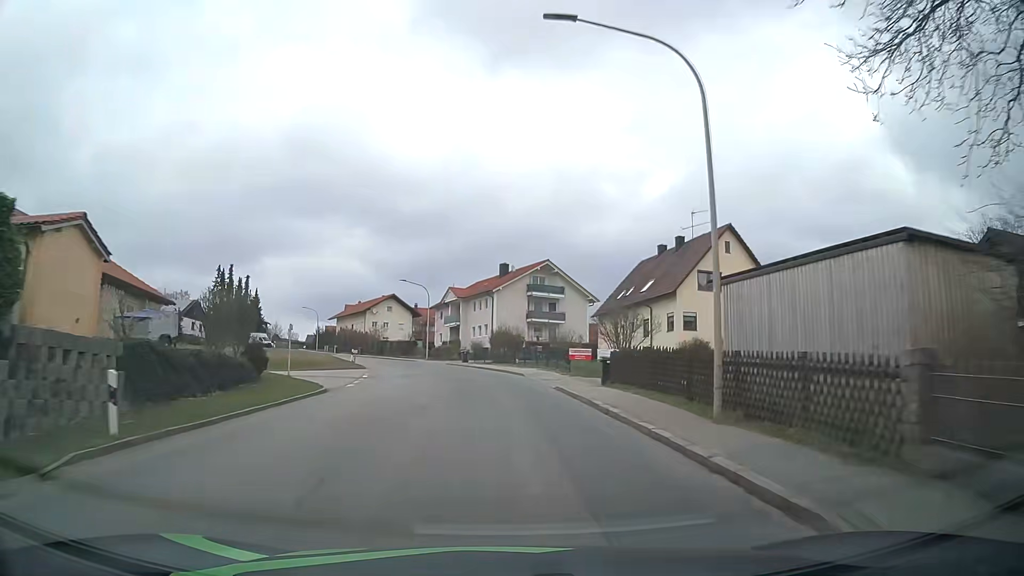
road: tertiary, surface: asphalt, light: Day
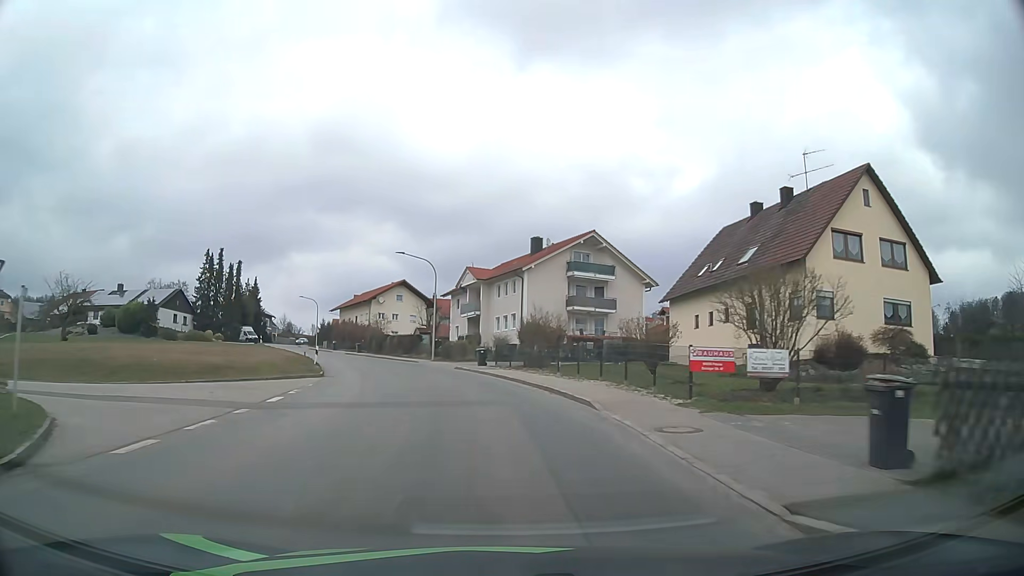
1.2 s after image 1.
(-0.4, +16.6) m; -3°
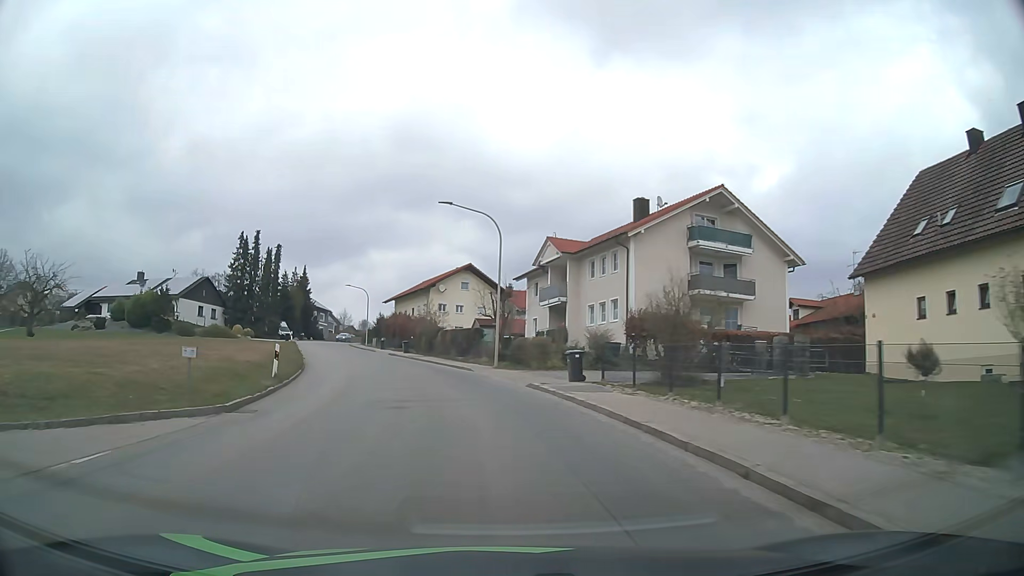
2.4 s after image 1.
(-0.9, +16.2) m; -7°
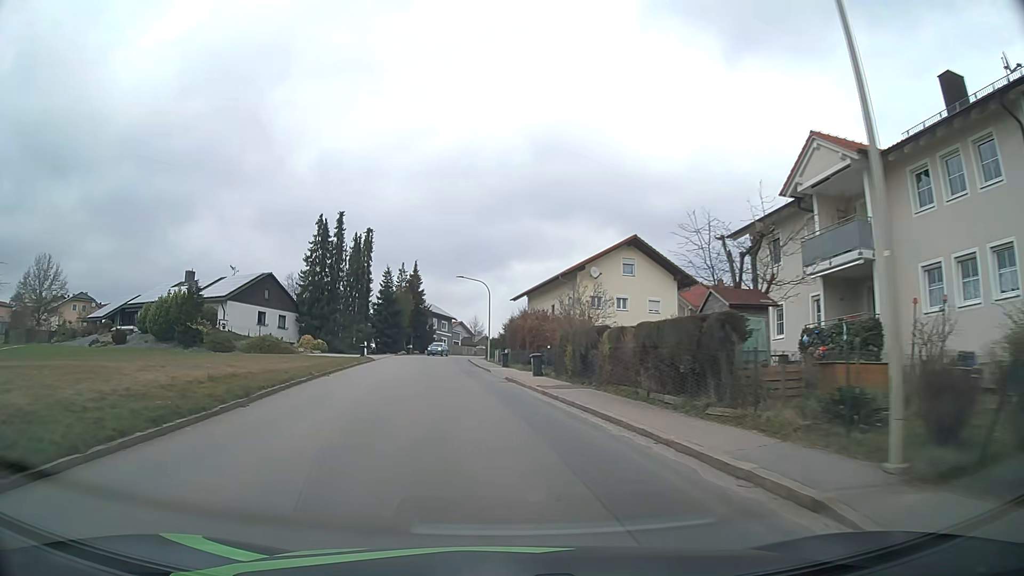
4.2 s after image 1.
(-2.7, +23.6) m; -13°
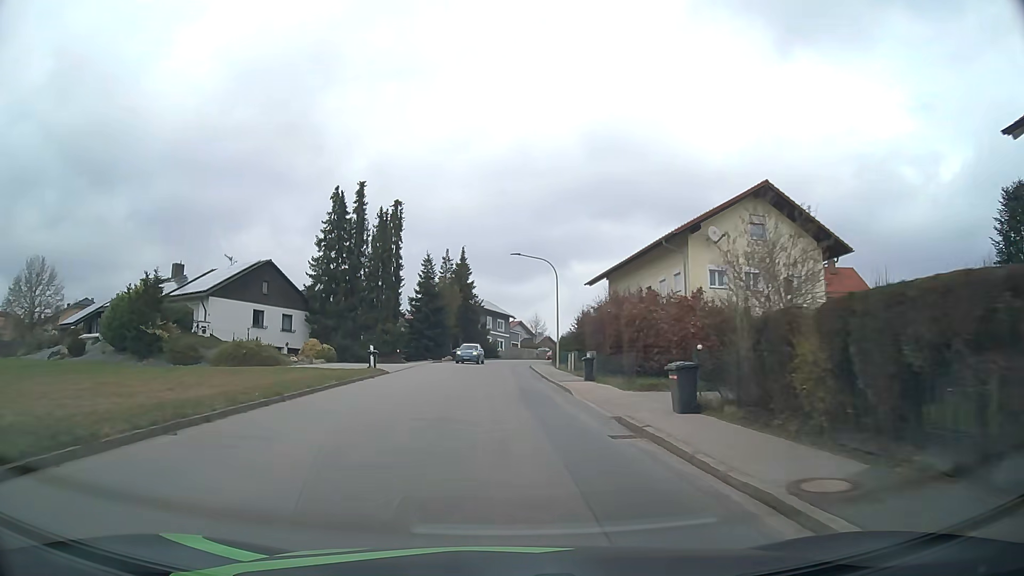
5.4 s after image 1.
(-0.8, +15.7) m; -5°
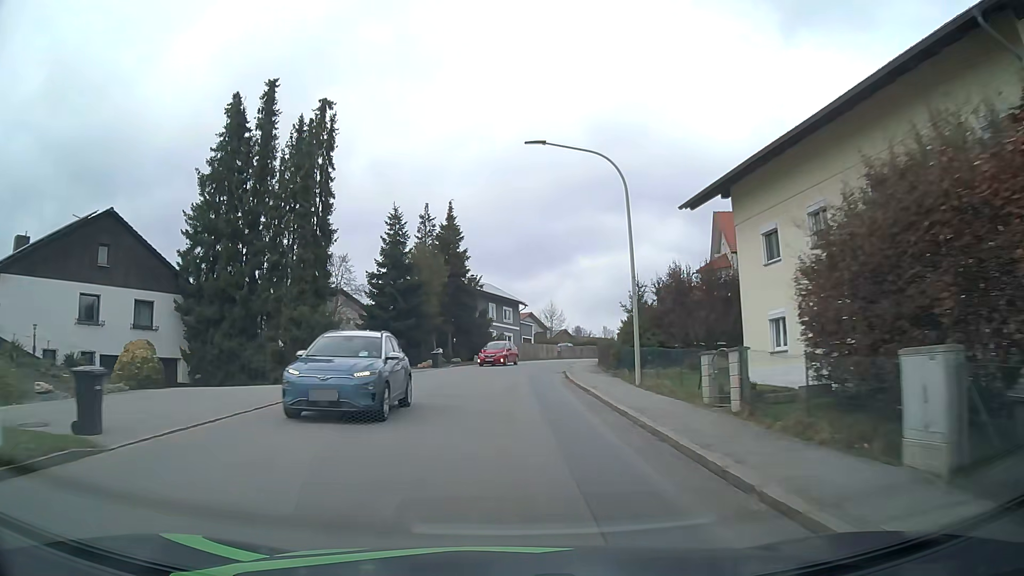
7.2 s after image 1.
(-0.3, +23.3) m; -1°
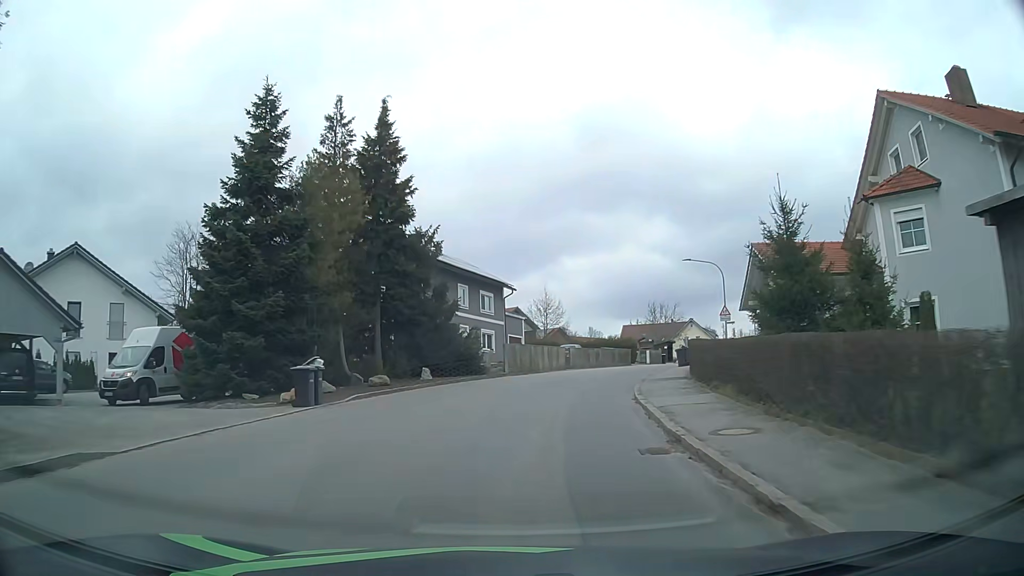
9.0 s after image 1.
(+0.2, +23.2) m; +1°
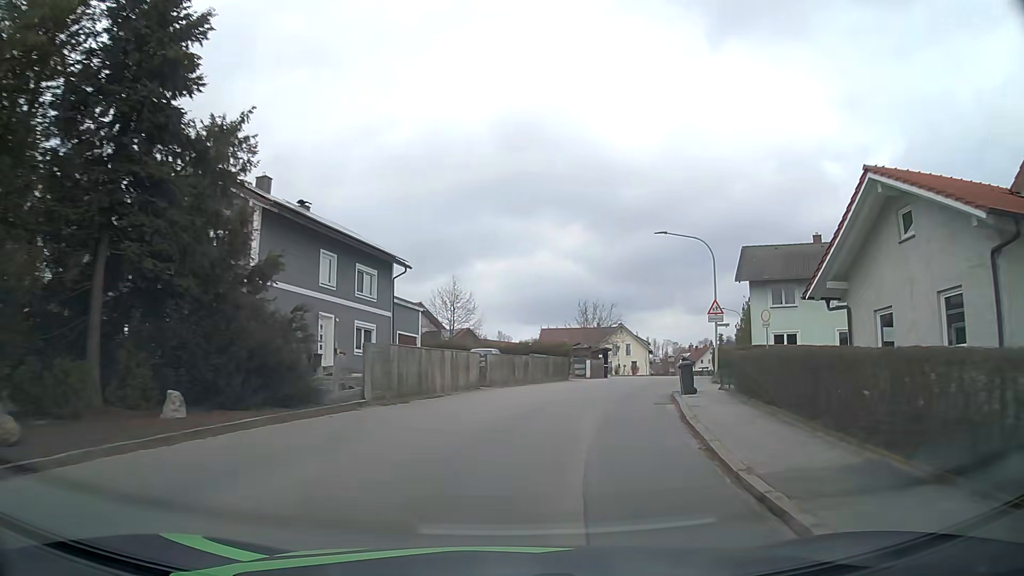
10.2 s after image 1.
(+0.9, +15.3) m; +8°
